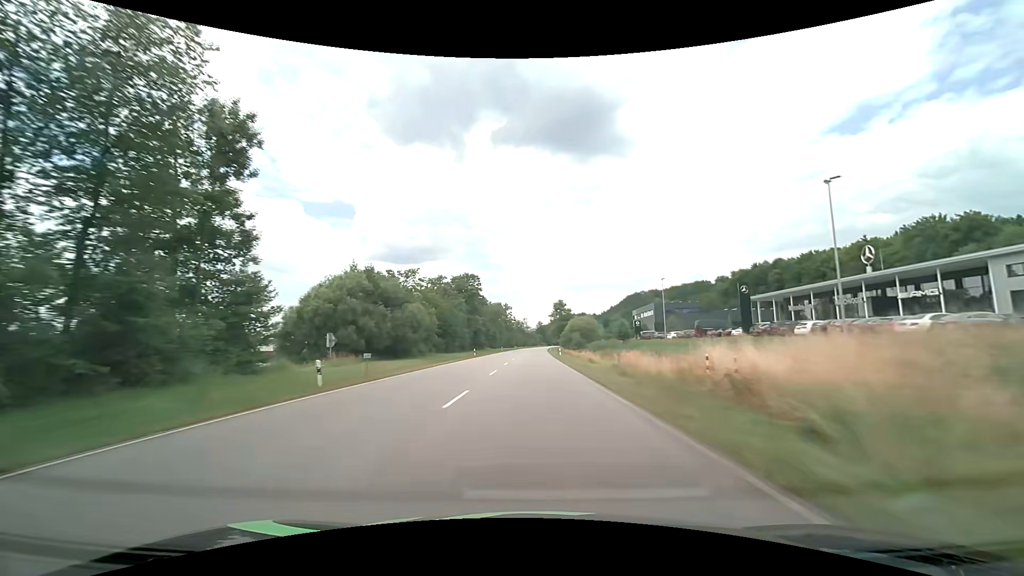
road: primary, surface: asphalt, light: Day
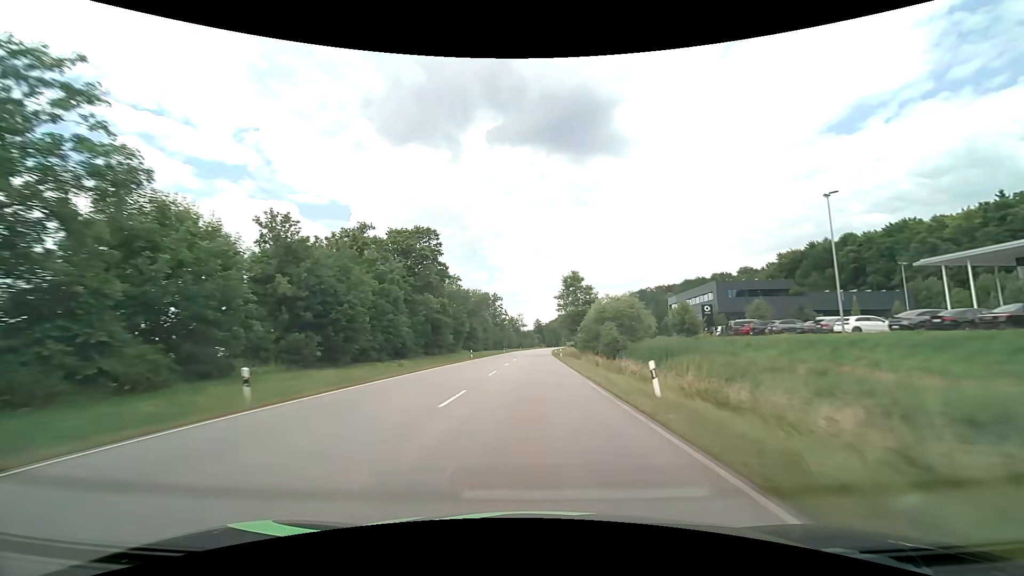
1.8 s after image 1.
(+0.3, +47.5) m; 0°
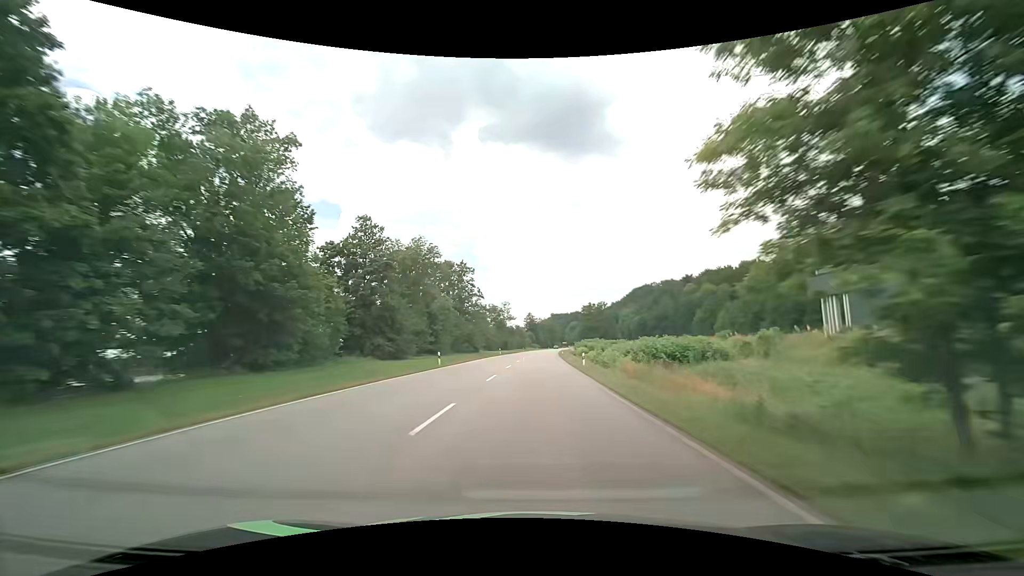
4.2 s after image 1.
(+0.4, +63.2) m; +1°
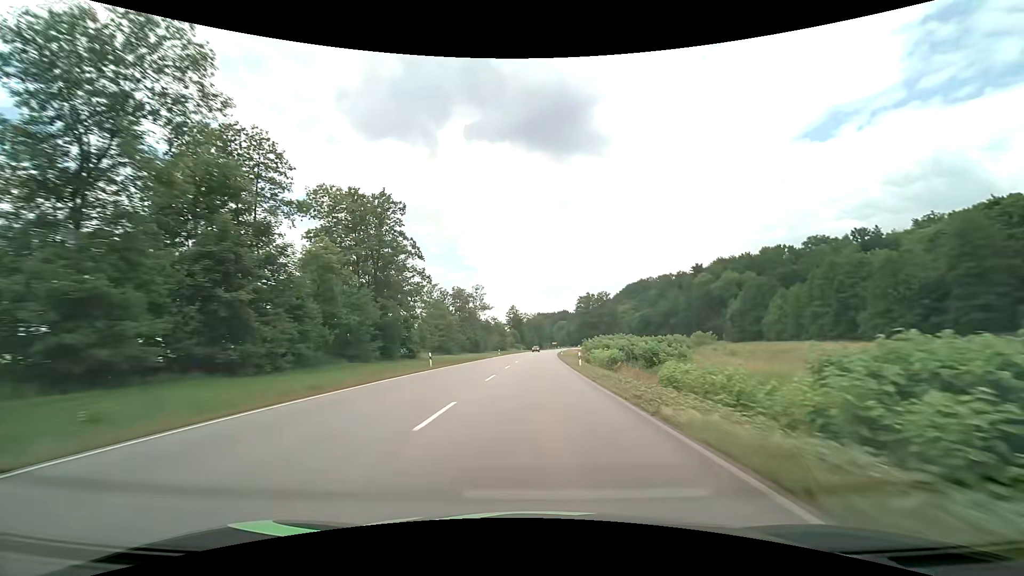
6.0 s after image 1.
(+0.8, +47.4) m; +2°
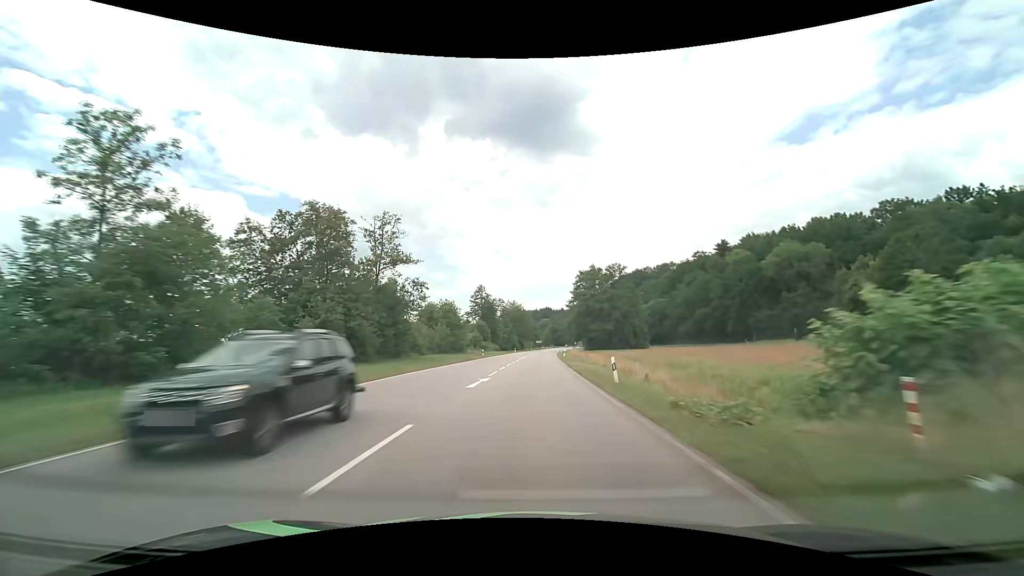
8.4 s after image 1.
(+1.2, +63.2) m; +2°
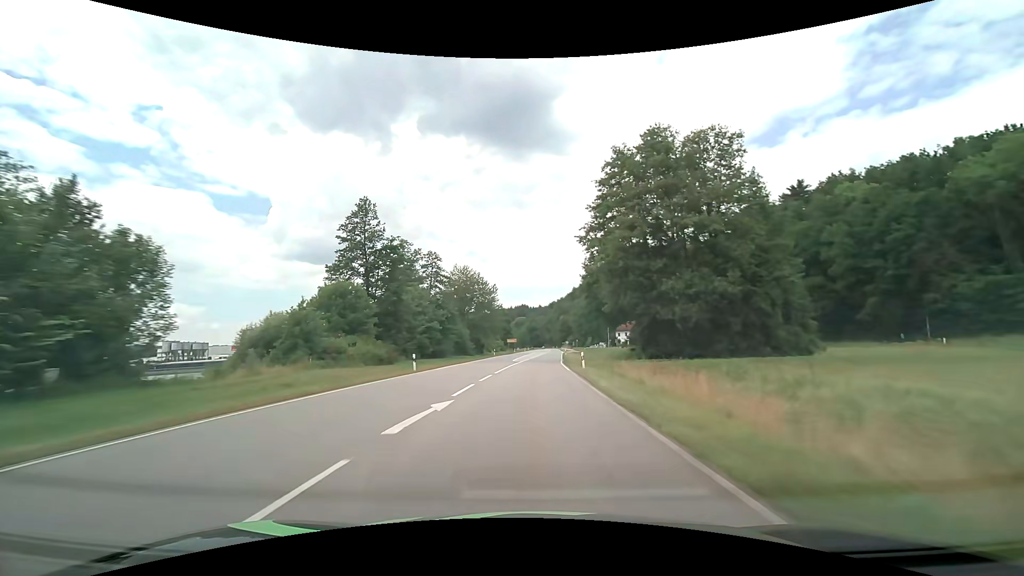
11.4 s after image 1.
(+1.8, +79.1) m; +3°
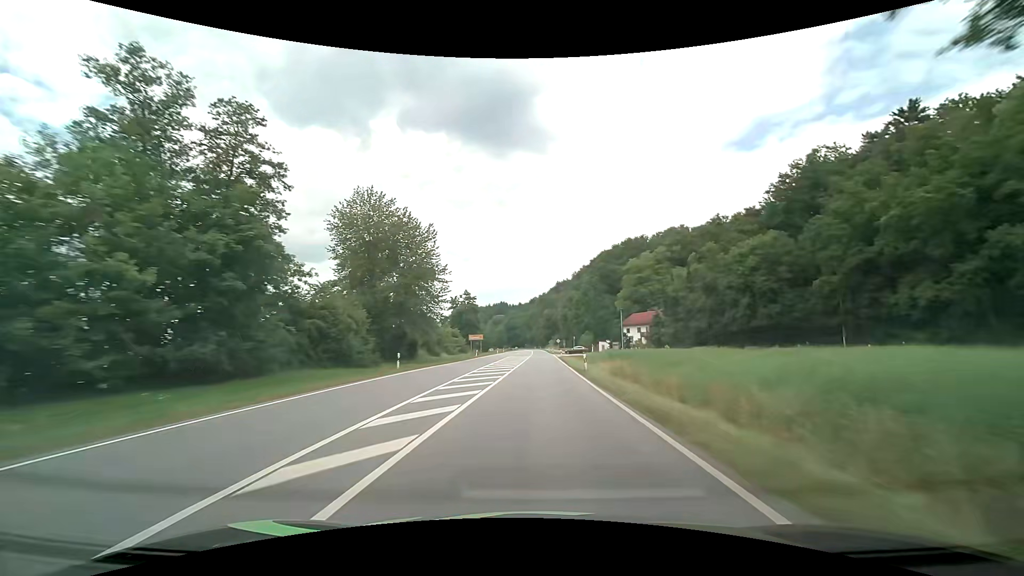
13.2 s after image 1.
(+0.8, +47.5) m; +2°
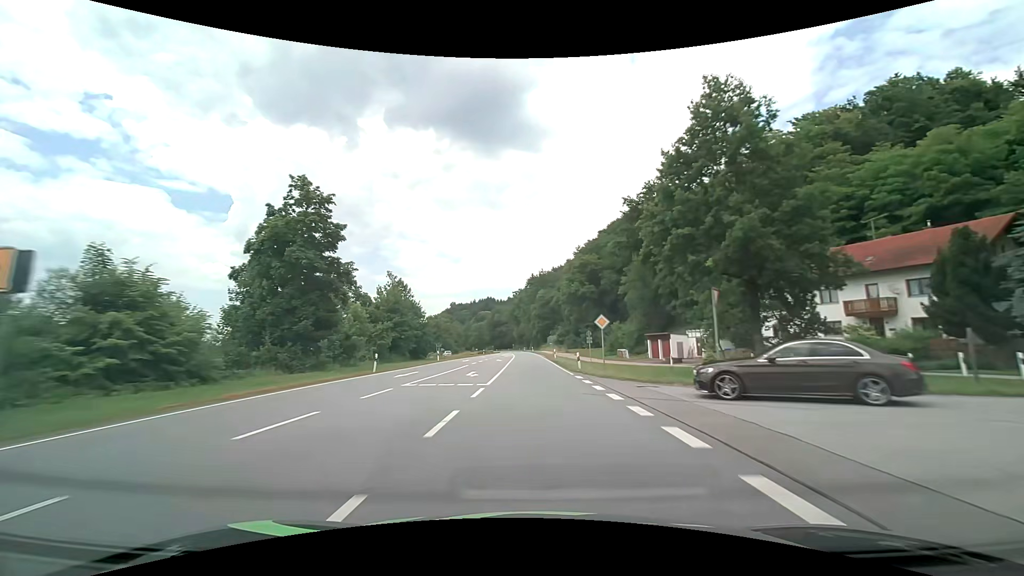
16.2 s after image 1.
(+1.6, +79.1) m; +1°
(0, +10) (0, +20) (0, +30) (0, +40) (0, +50) (-1, +60) (-1, +70) (-1, +80) (-2, +90) (-2, +100) m
